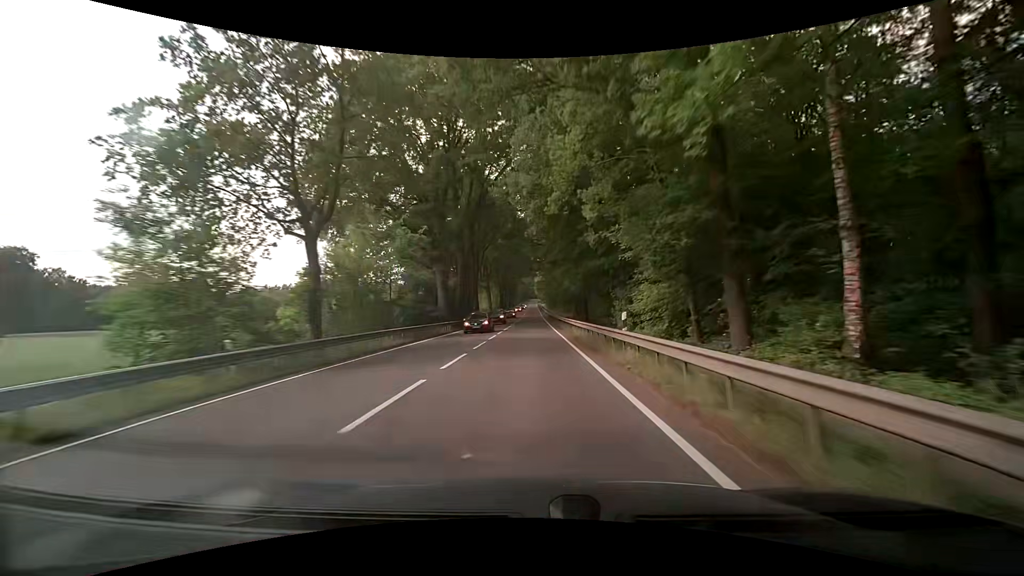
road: primary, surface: asphalt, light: Day
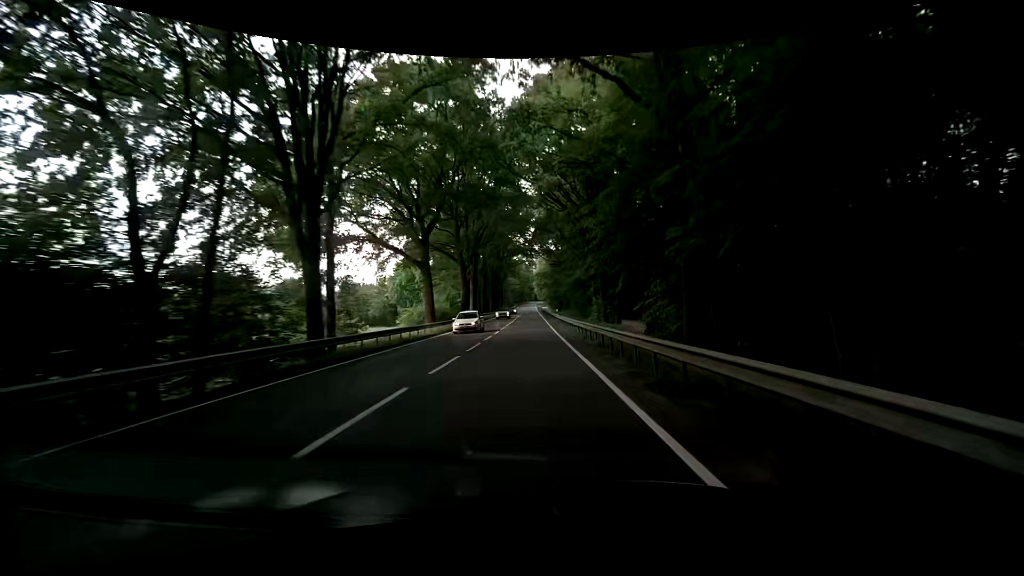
(-0.5, +62.2) m; -1°
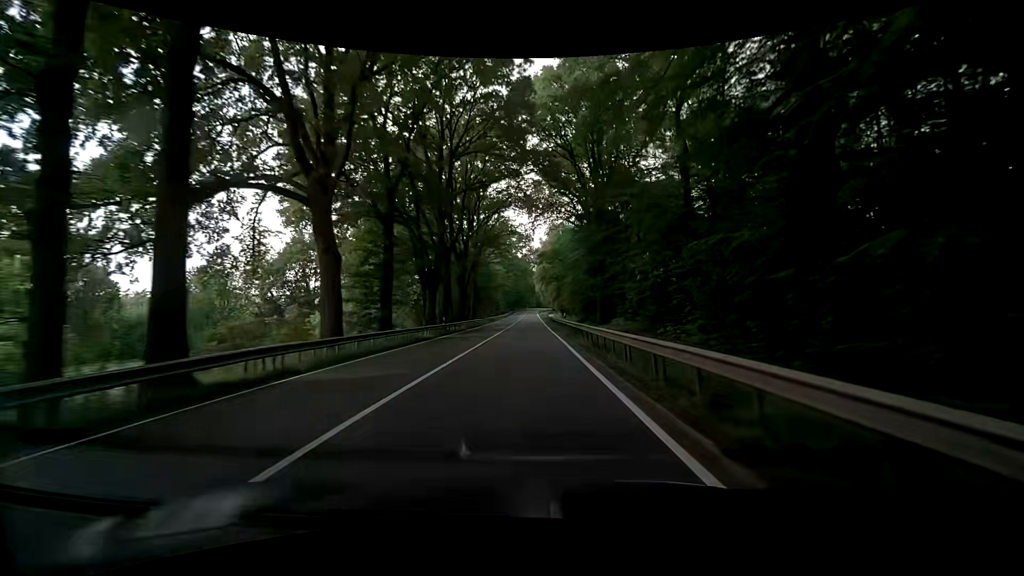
(+0.6, +61.0) m; 0°
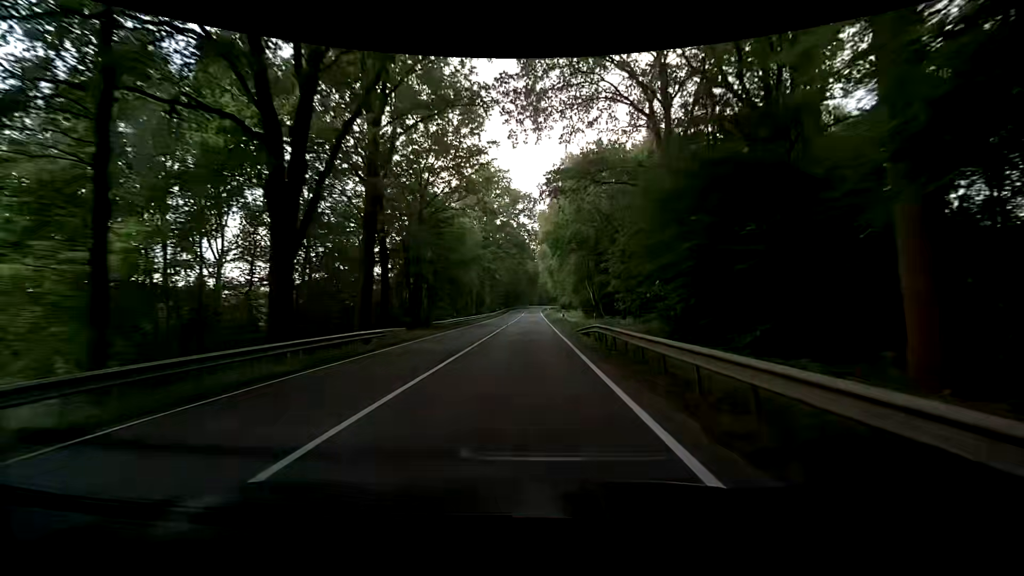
(+0.4, +43.8) m; 0°
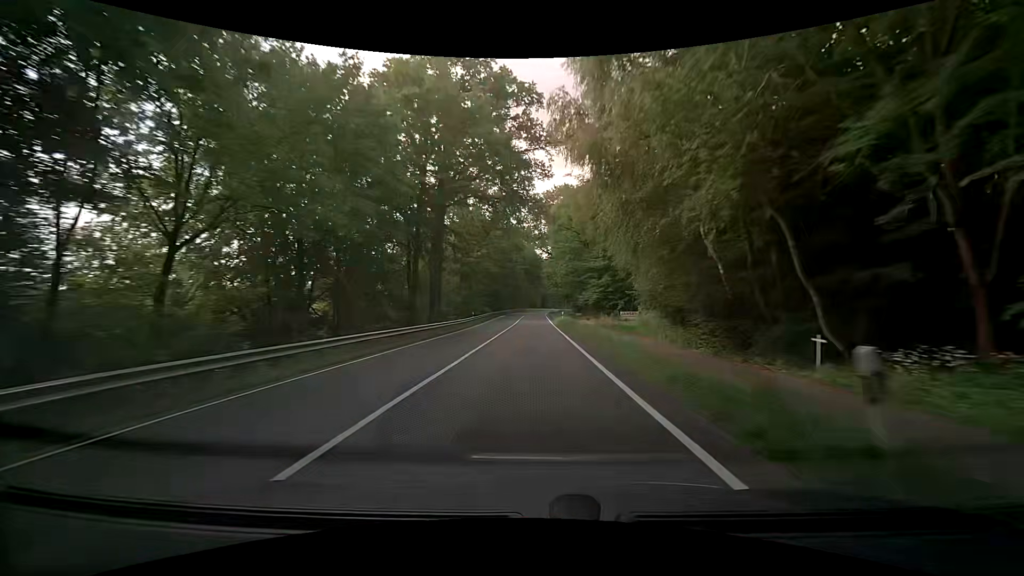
(+0.2, +41.6) m; 0°
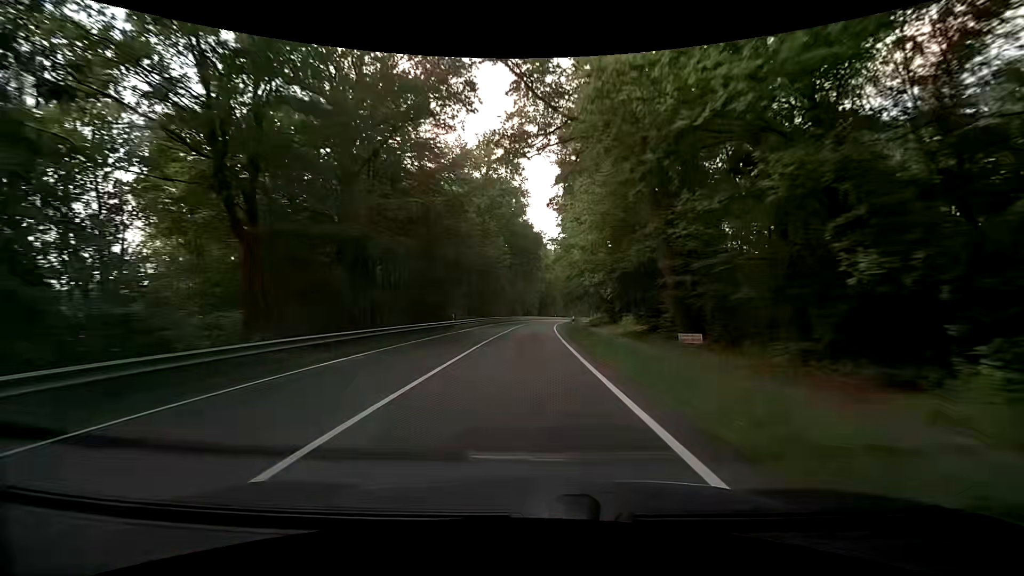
(+0.9, +65.9) m; +2°
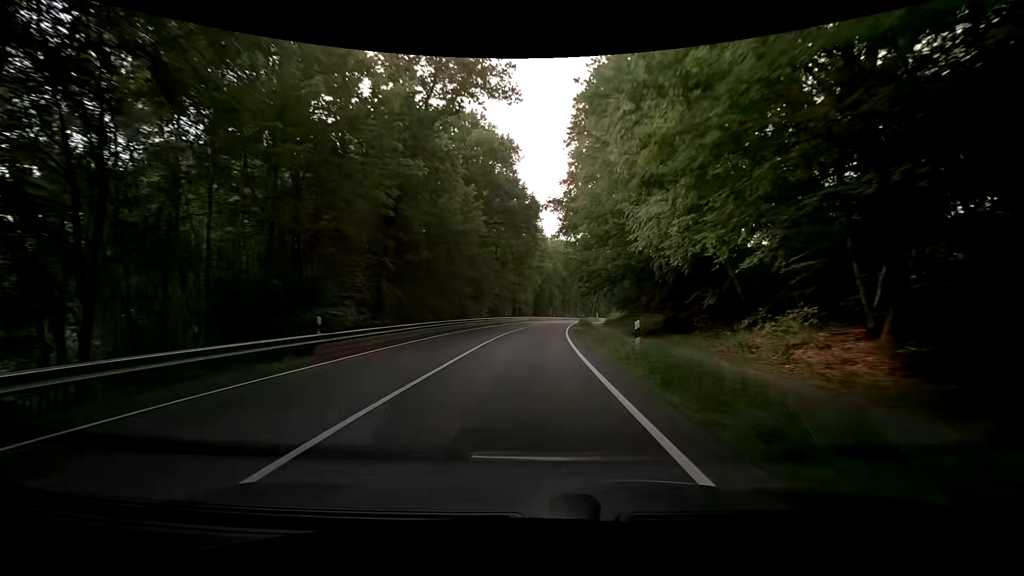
(-0.3, +25.3) m; -1°
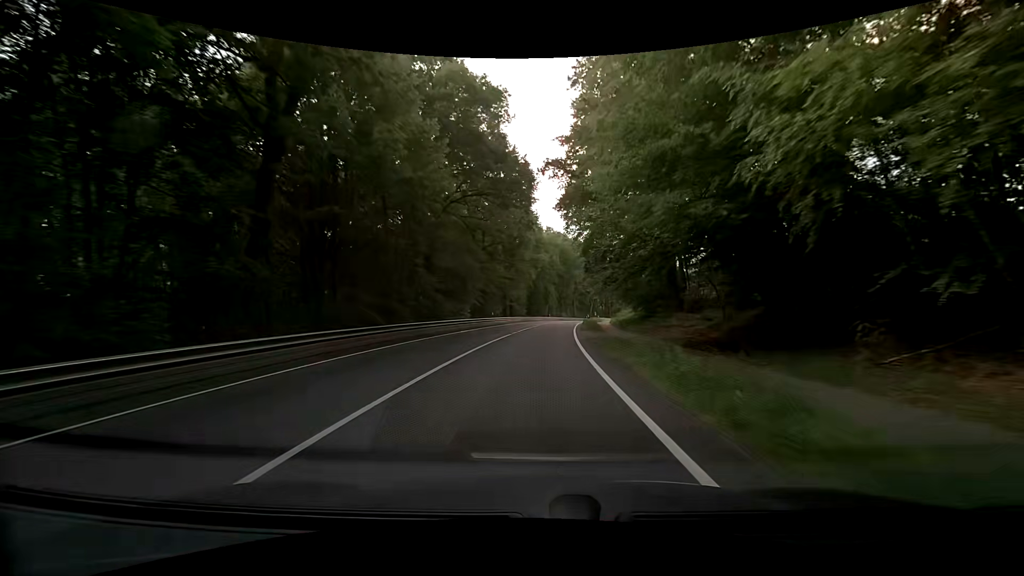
(+0.1, +12.4) m; +1°
(0, +10) (0, +20) (+1, +30) (+1, +40) (+2, +50) (+3, +60) (+4, +70) (+6, +80) (+7, +90) (+9, +99) m
